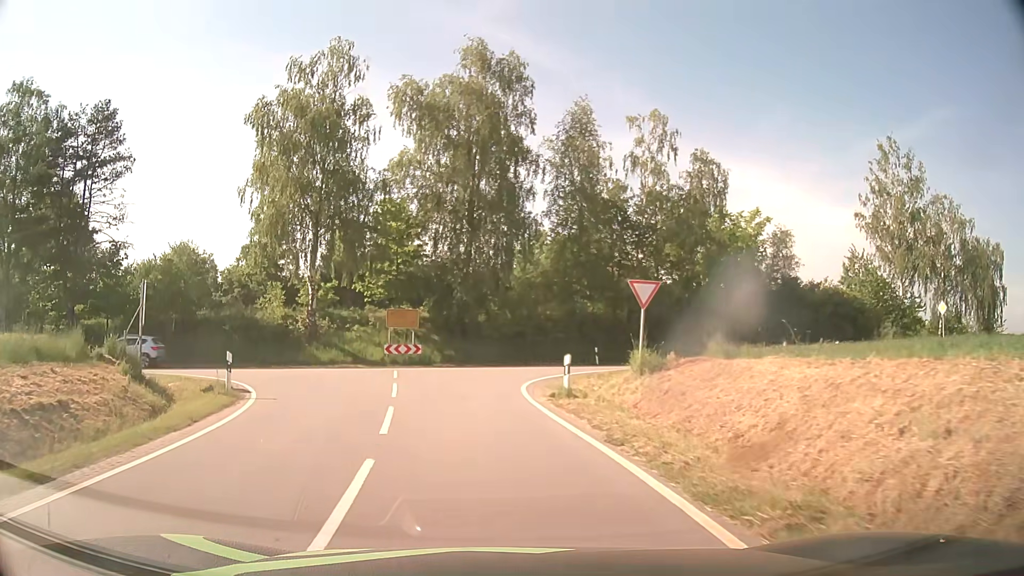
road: tertiary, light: Day
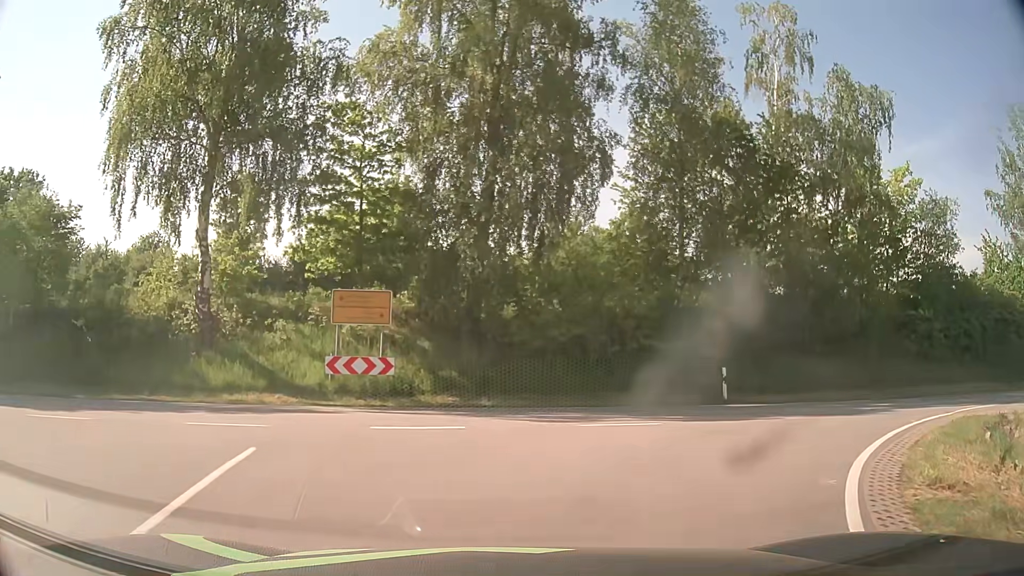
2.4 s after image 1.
(-1.0, +17.1) m; -2°
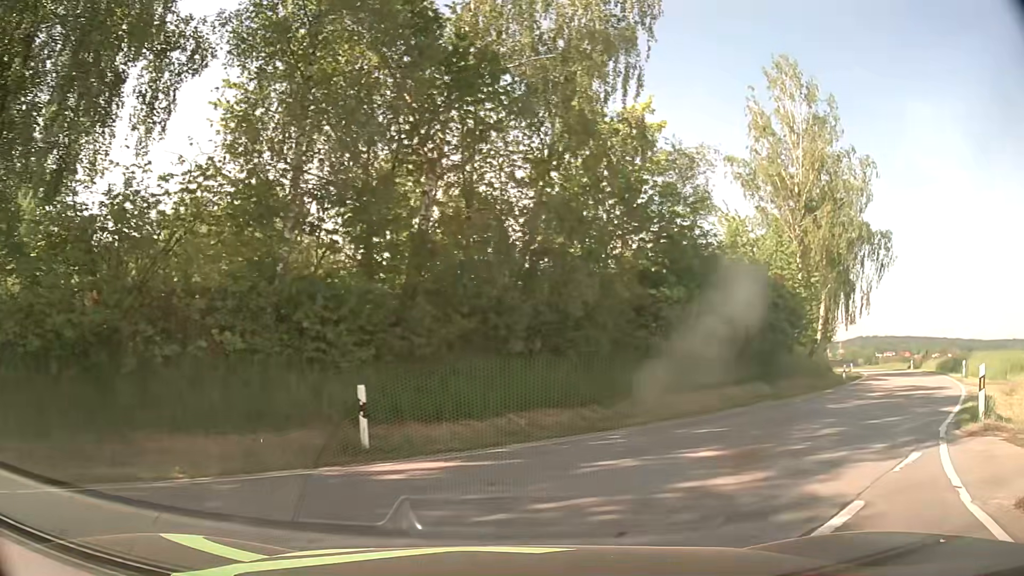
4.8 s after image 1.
(+2.3, +9.6) m; +30°
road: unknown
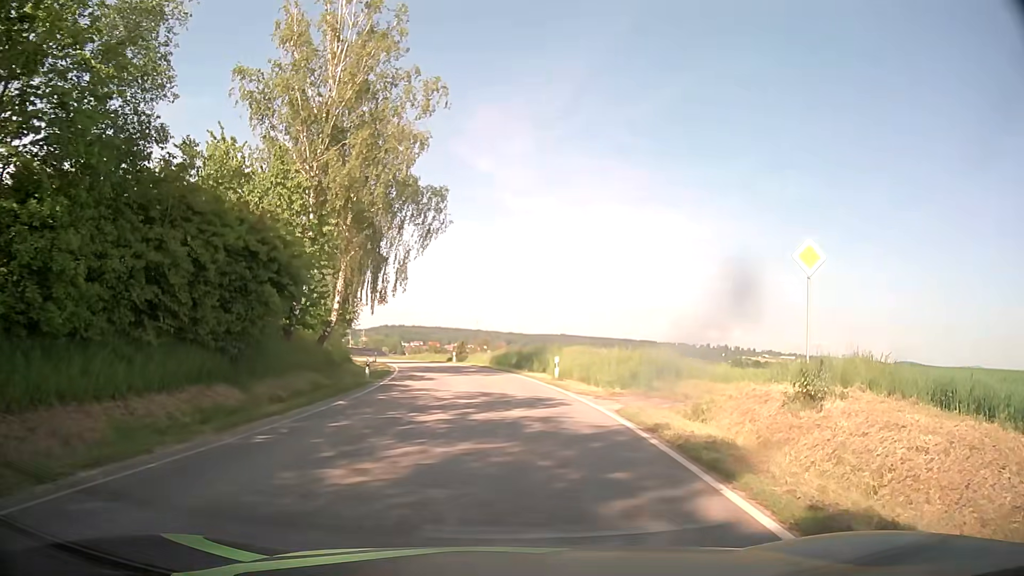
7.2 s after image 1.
(+4.6, +11.1) m; +41°
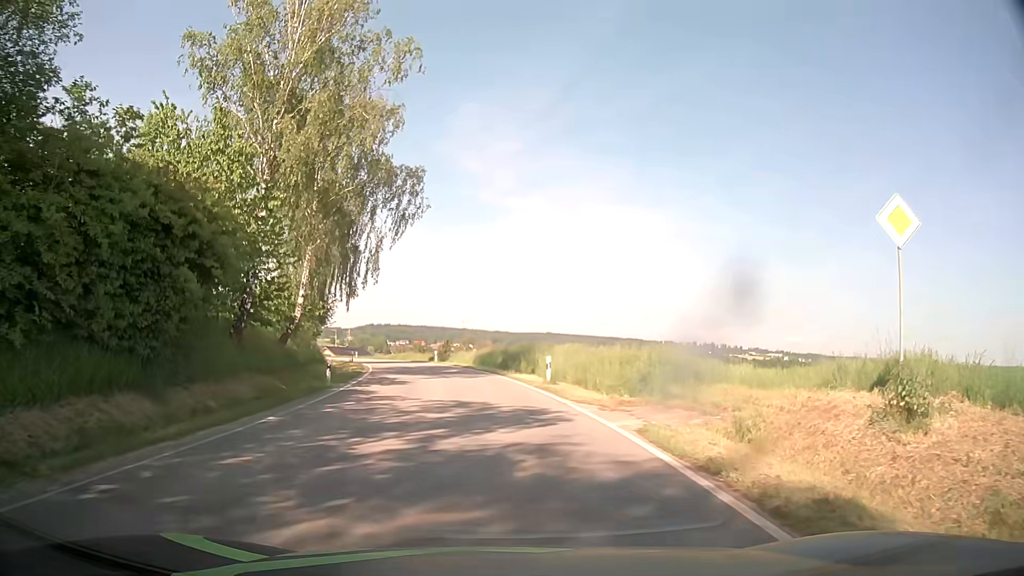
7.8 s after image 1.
(0.0, +4.2) m; +2°
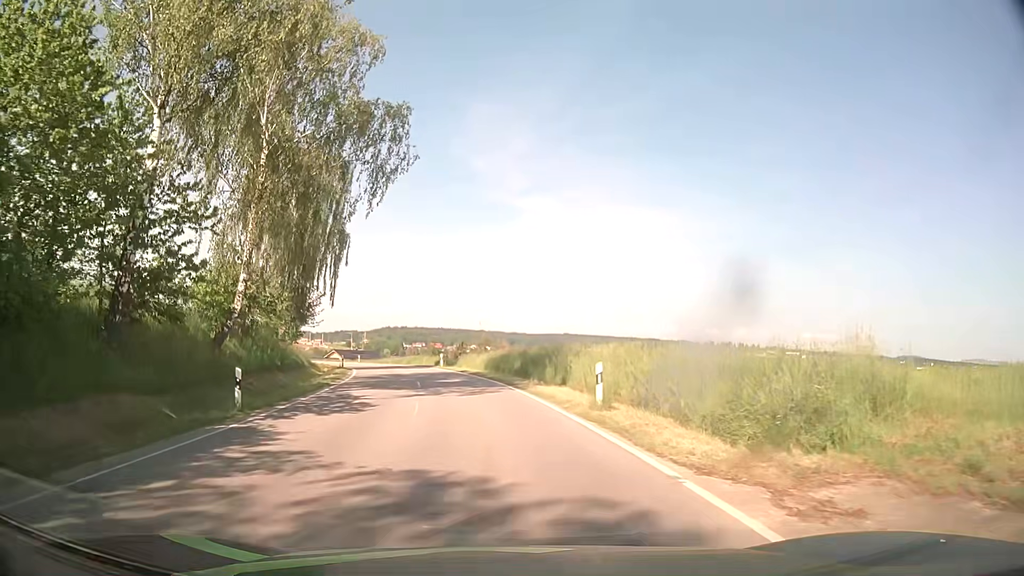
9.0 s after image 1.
(-0.2, +9.9) m; -3°
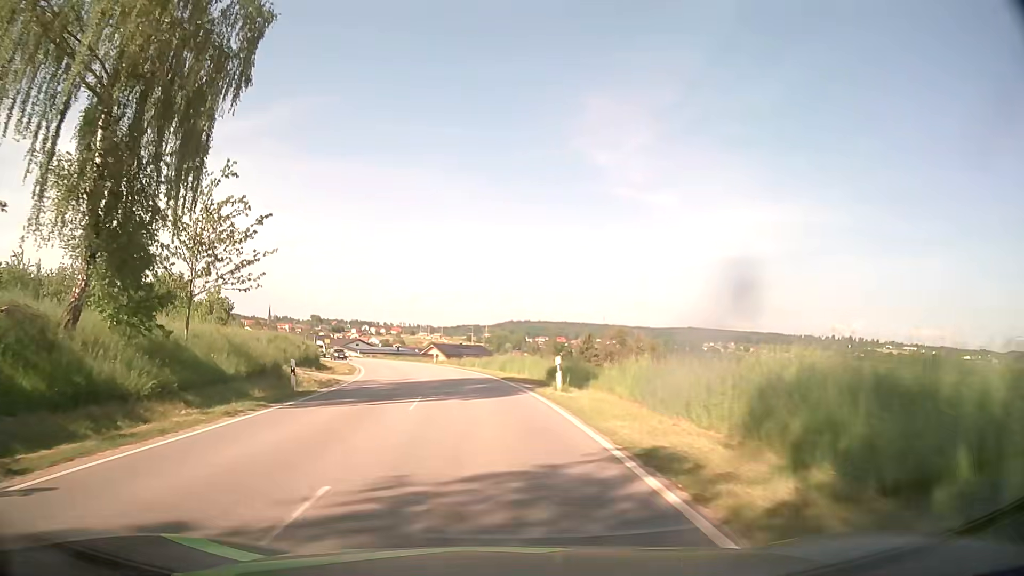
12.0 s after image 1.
(-2.4, +33.6) m; -10°
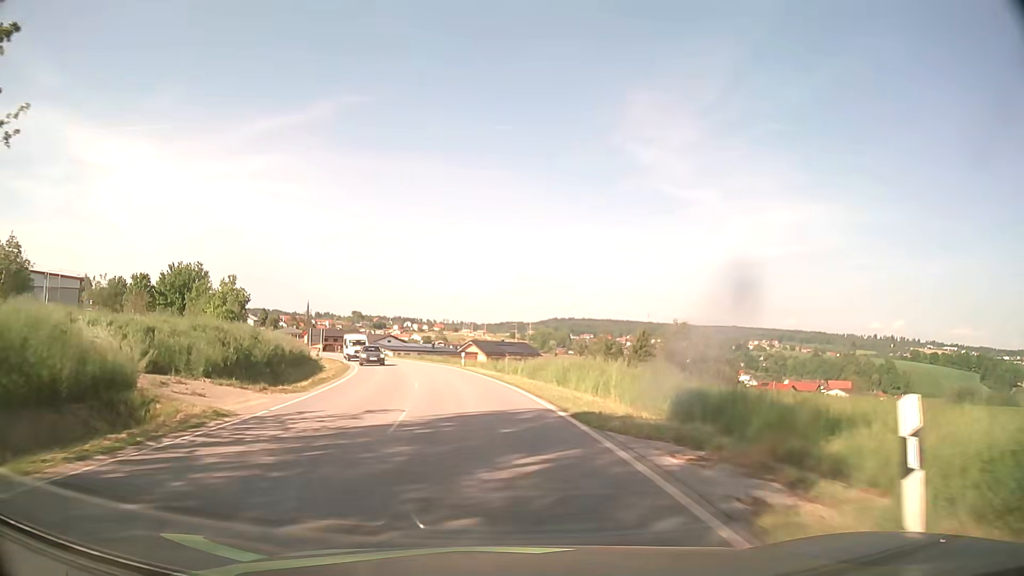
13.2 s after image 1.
(-0.6, +15.9) m; -4°
(0, +10) (-1, +20) (-2, +30) (-4, +40) (-6, +50) (-8, +59) (-11, +69) (-15, +78) (-19, +87) (-23, +96) m
